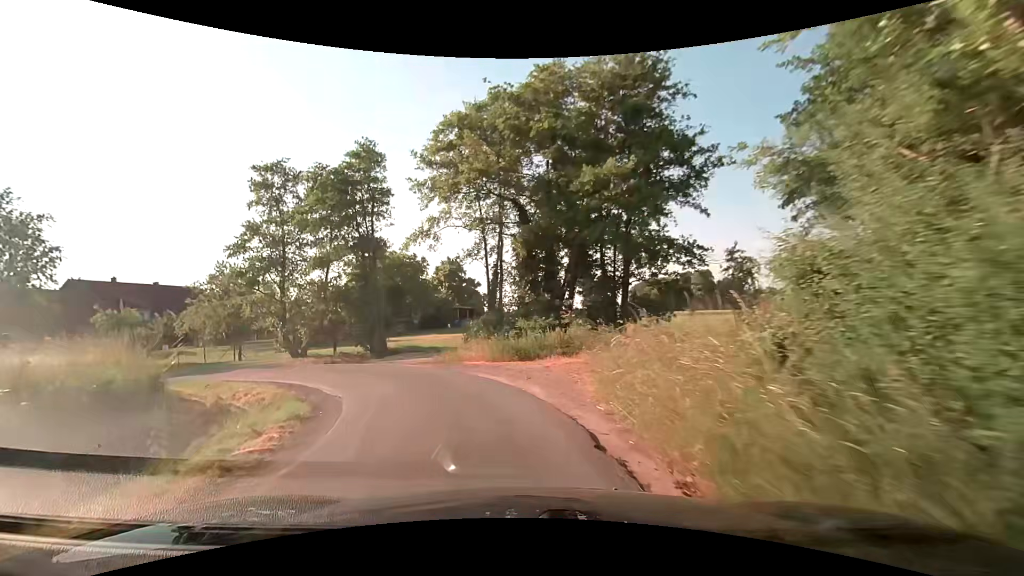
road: unclassified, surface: asphalt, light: Day
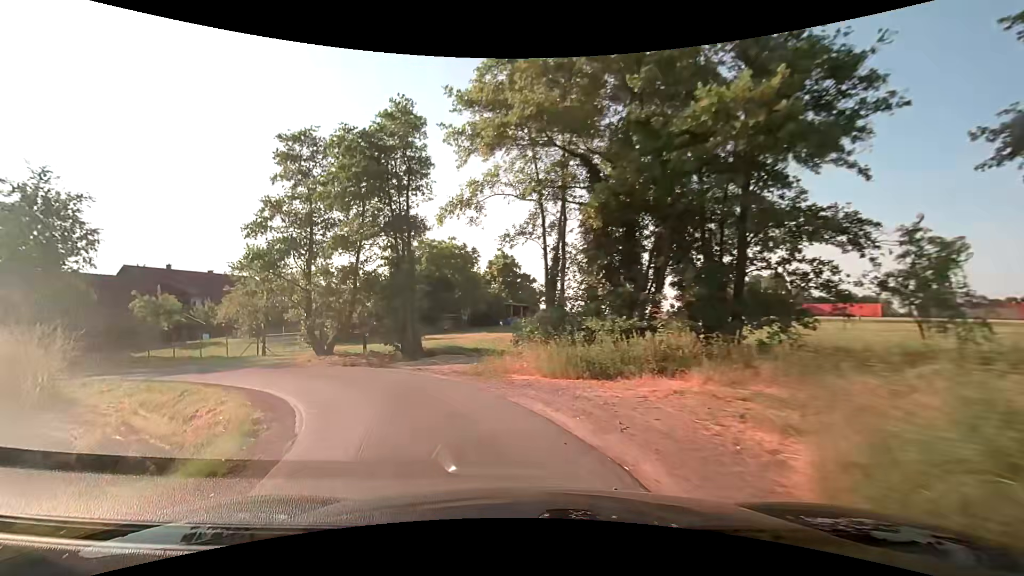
(-0.3, +5.4) m; -6°
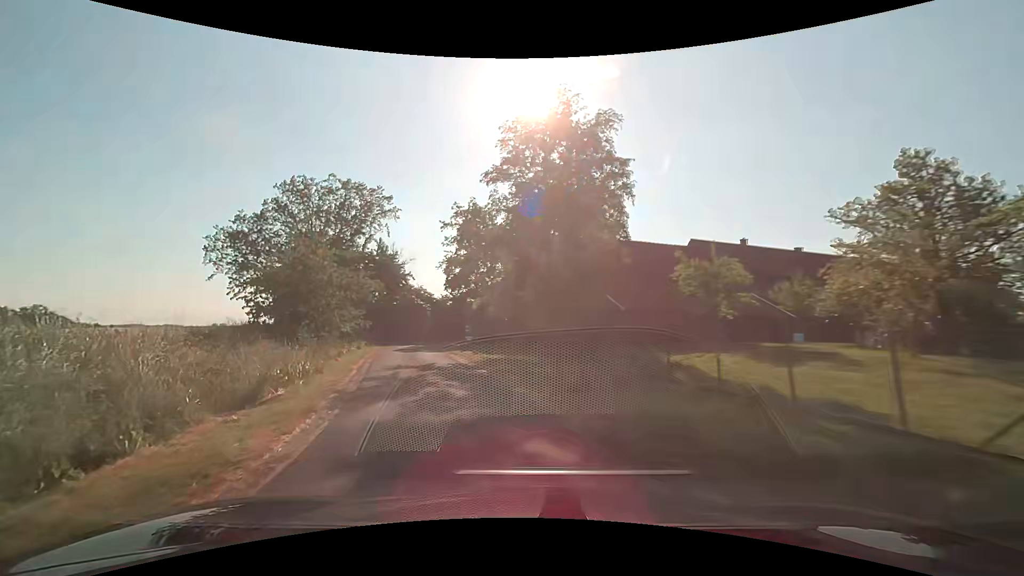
(-12.1, +22.1) m; -60°
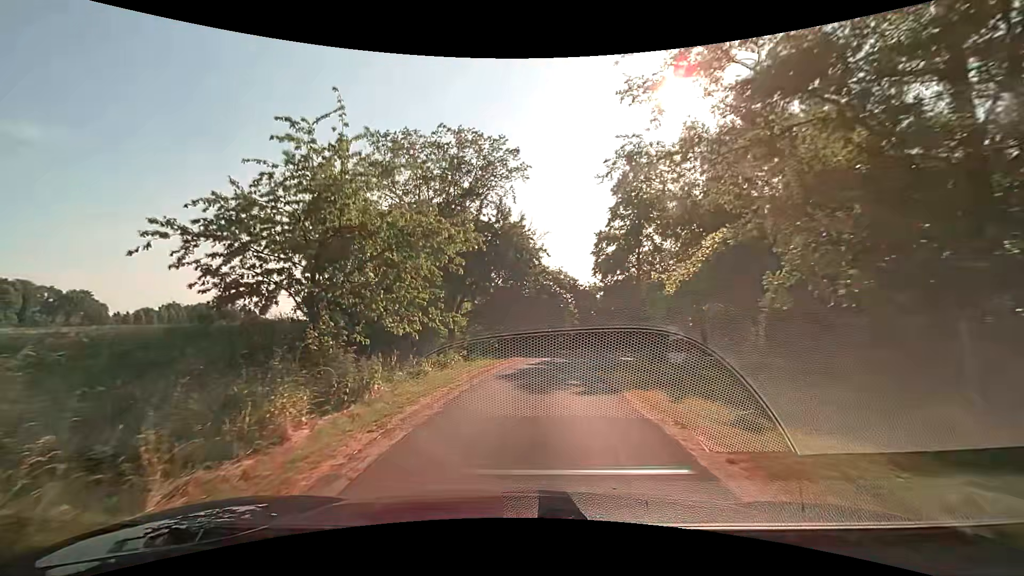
(-3.2, +16.4) m; -18°
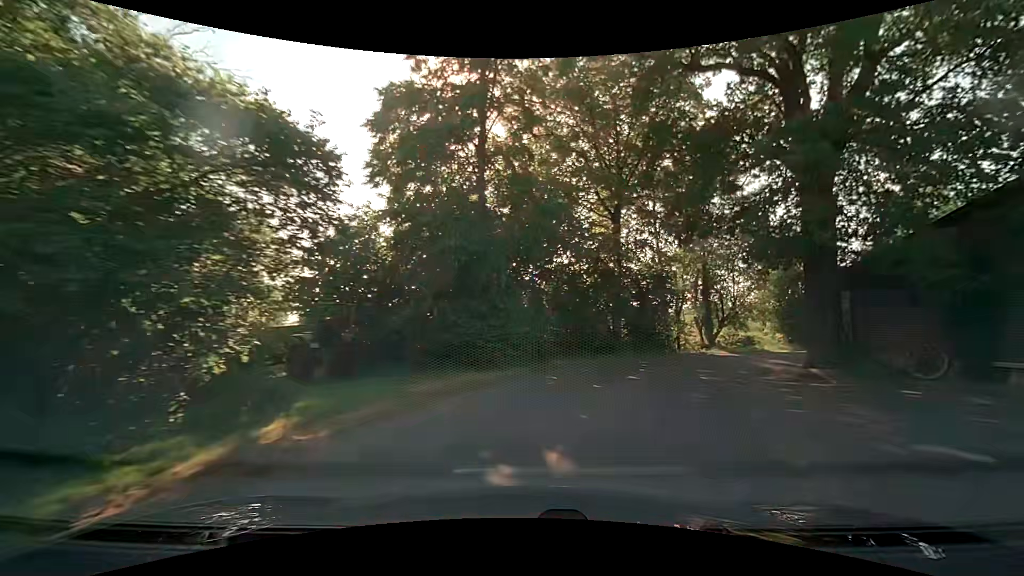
(+3.0, +25.7) m; +23°
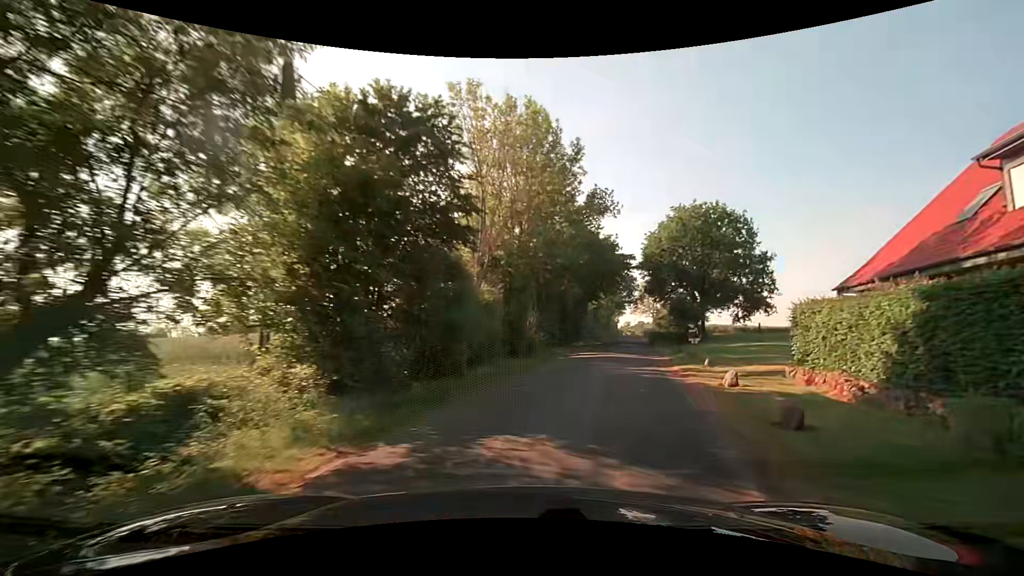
(+9.8, +22.8) m; +48°
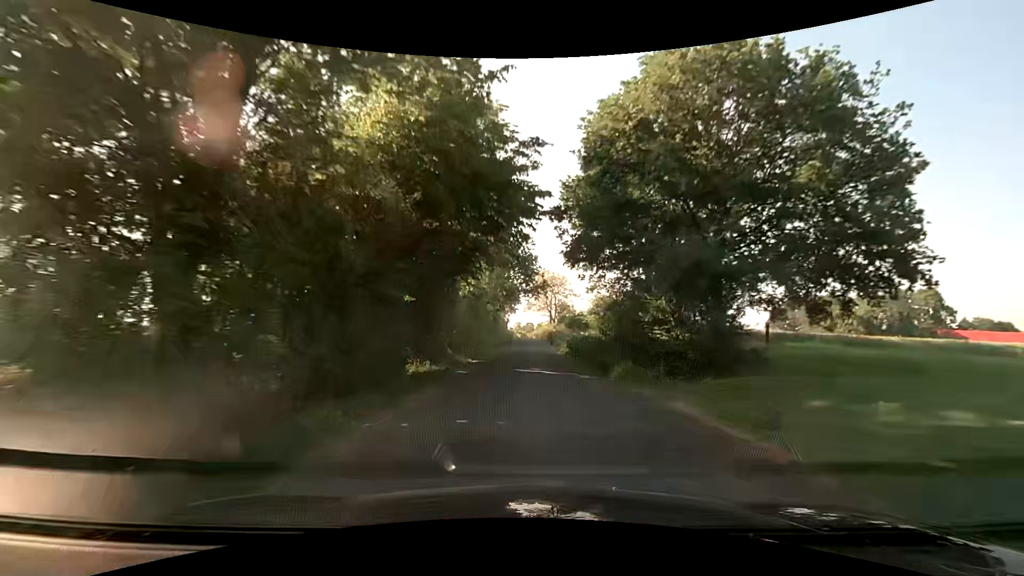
(+4.9, +25.9) m; +15°
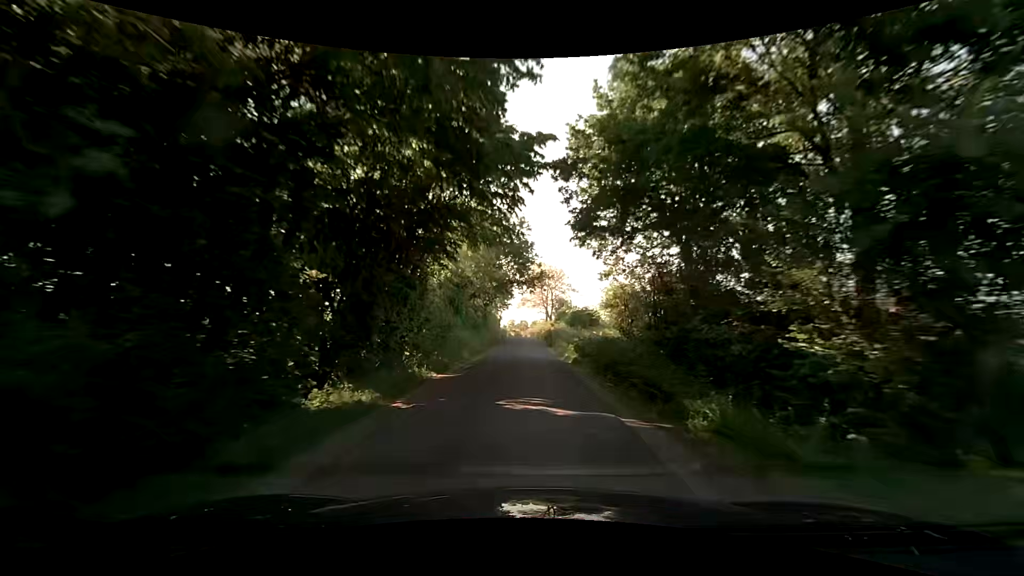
(0.0, +7.7) m; 0°
(0, +10) (0, +20) (0, +30) (0, +40) (0, +50) (0, +60) (0, +70) (0, +80) (0, +90) (-1, +100) m
